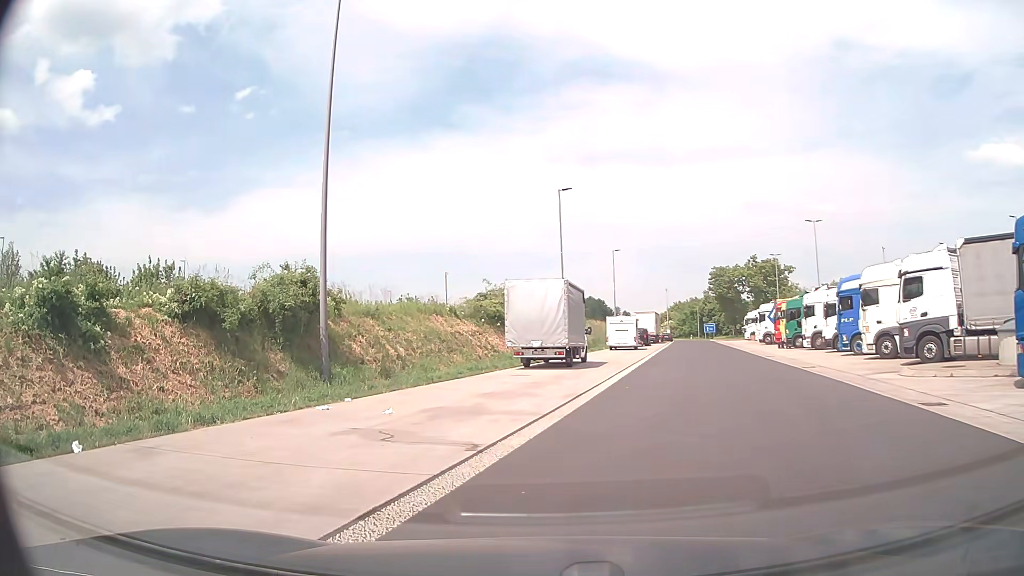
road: service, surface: asphalt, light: Day
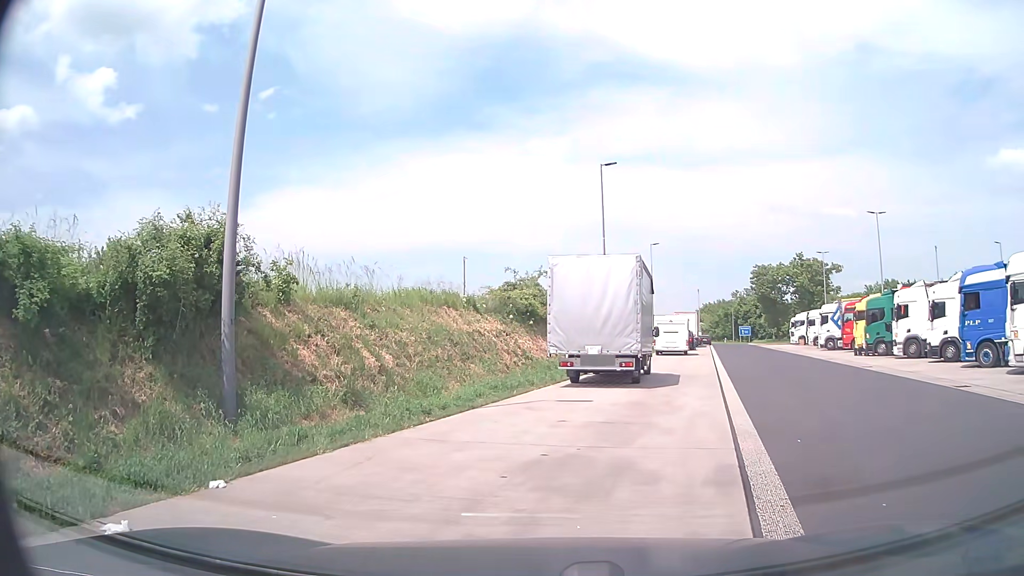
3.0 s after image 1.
(-0.9, +8.1) m; -2°
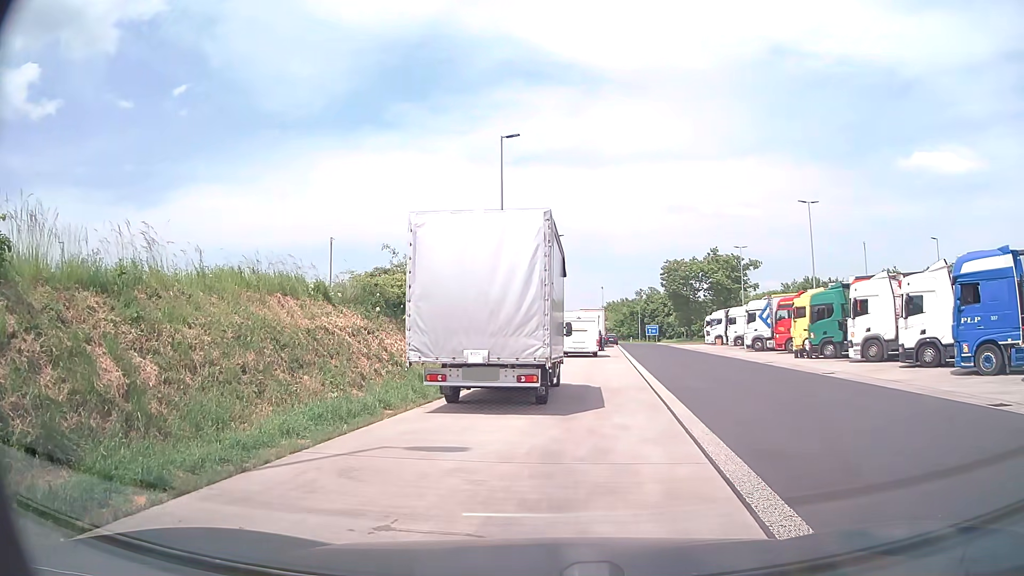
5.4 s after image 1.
(+0.4, +5.9) m; +8°
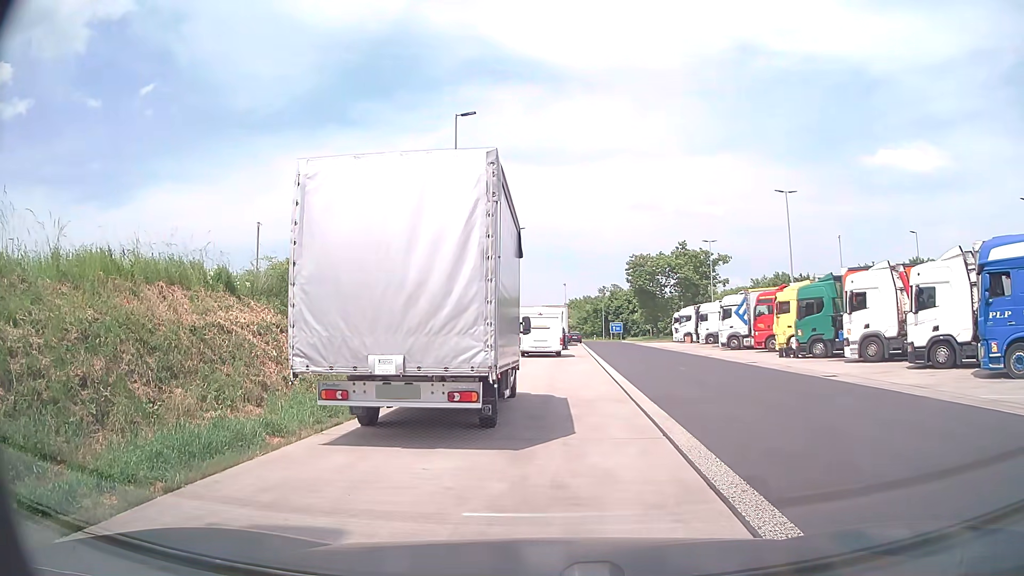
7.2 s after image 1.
(+0.1, +3.4) m; +3°
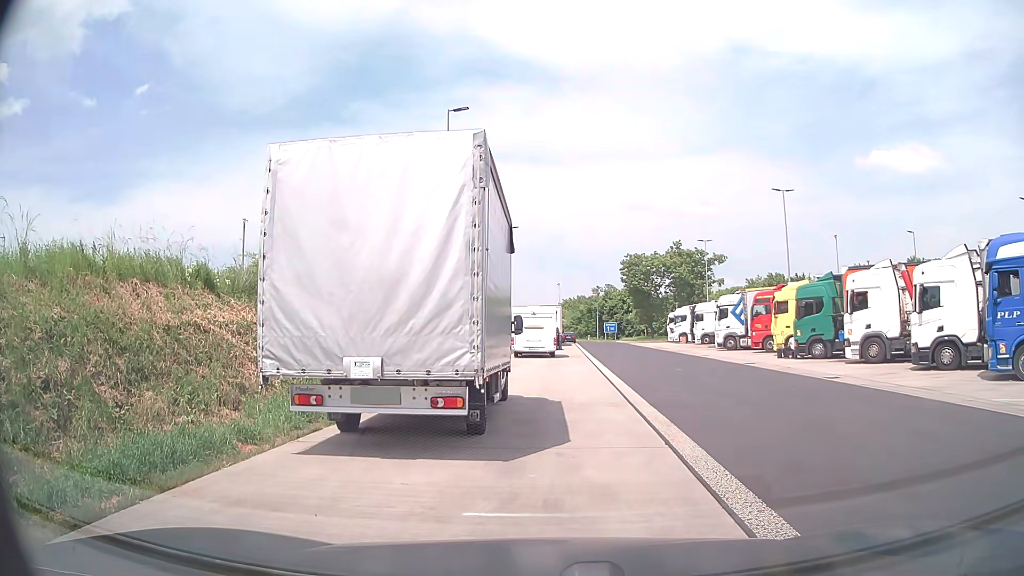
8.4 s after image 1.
(0.0, +0.7) m; 0°
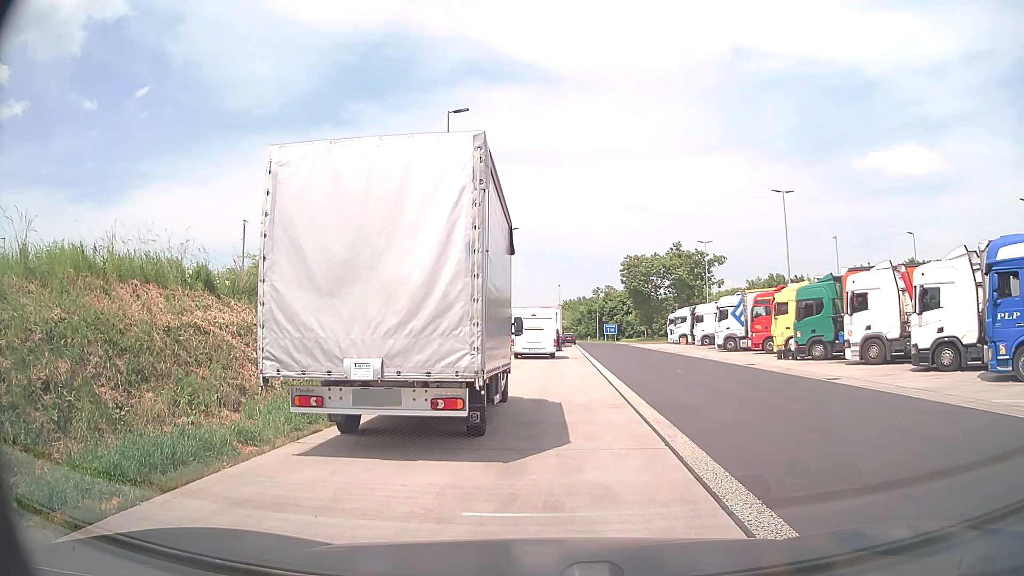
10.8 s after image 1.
(0.0, +0.1) m; 0°
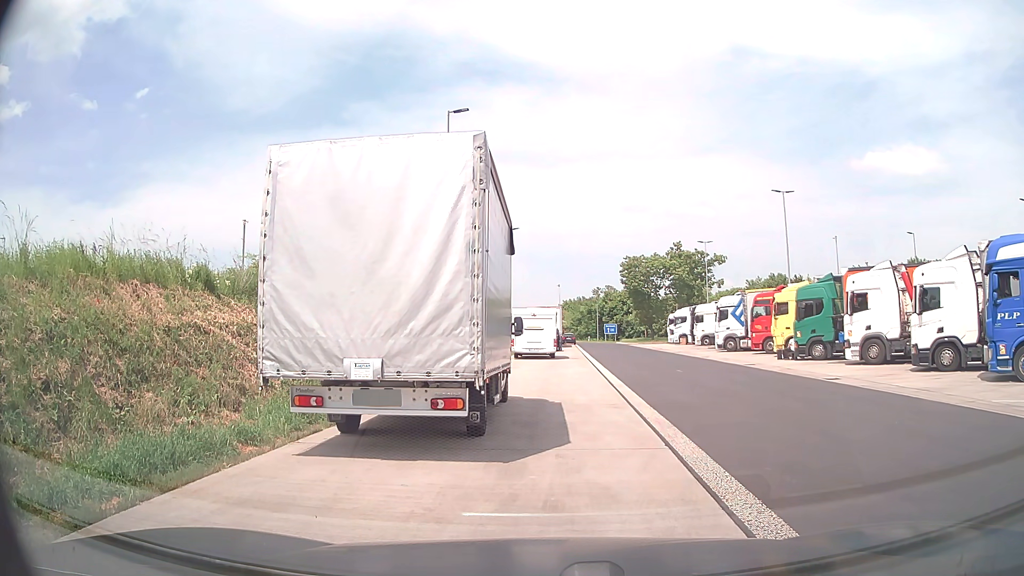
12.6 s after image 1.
(0.0, 0.0) m; 0°
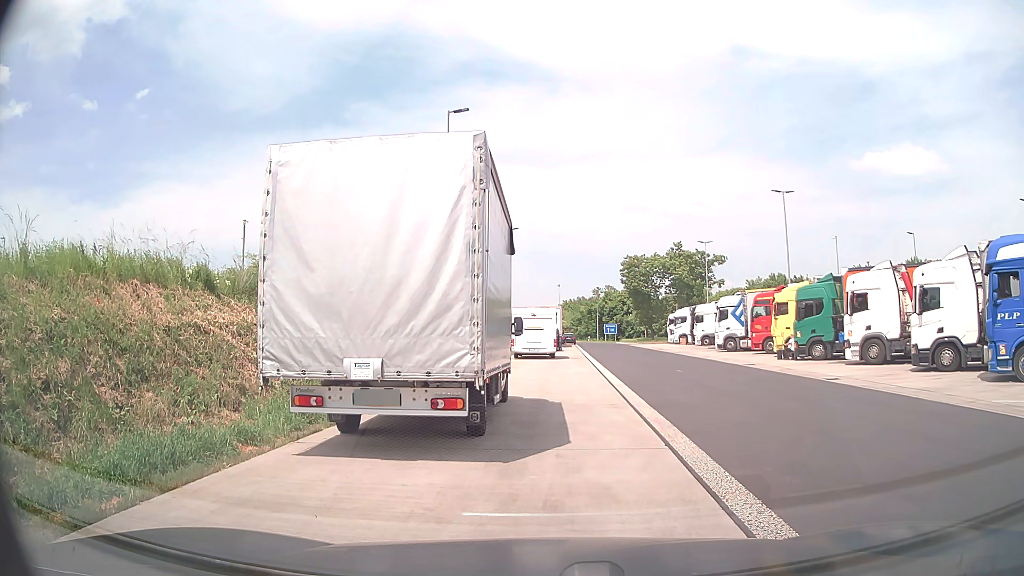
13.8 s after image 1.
(0.0, 0.0) m; 0°
